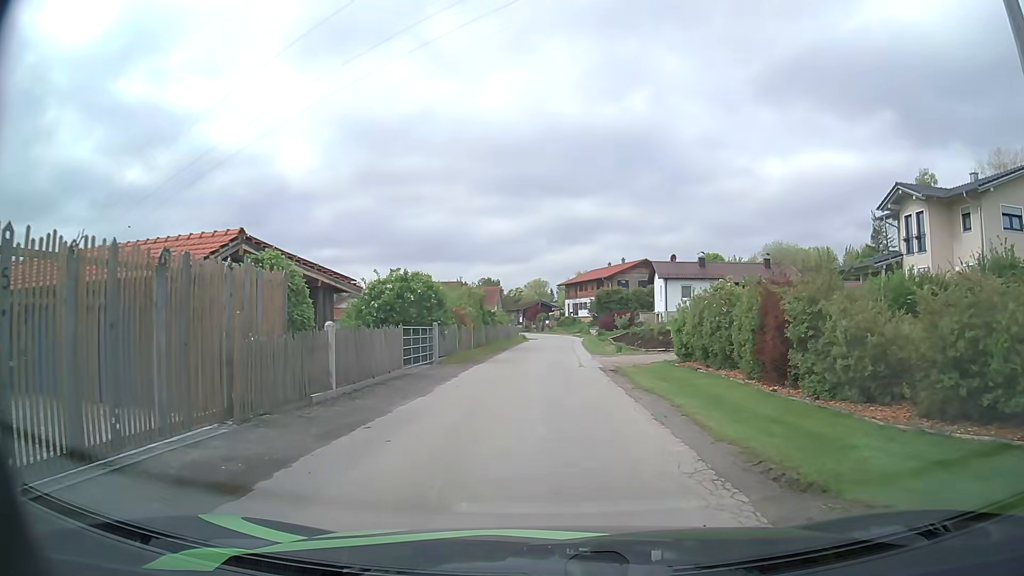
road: unclassified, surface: asphalt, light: Day
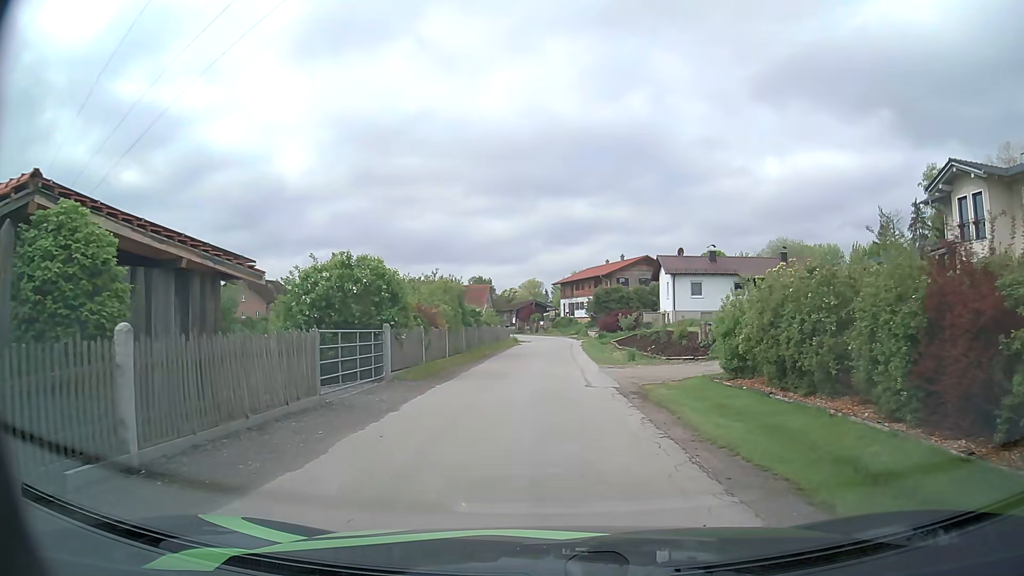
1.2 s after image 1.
(+0.1, +6.3) m; +1°
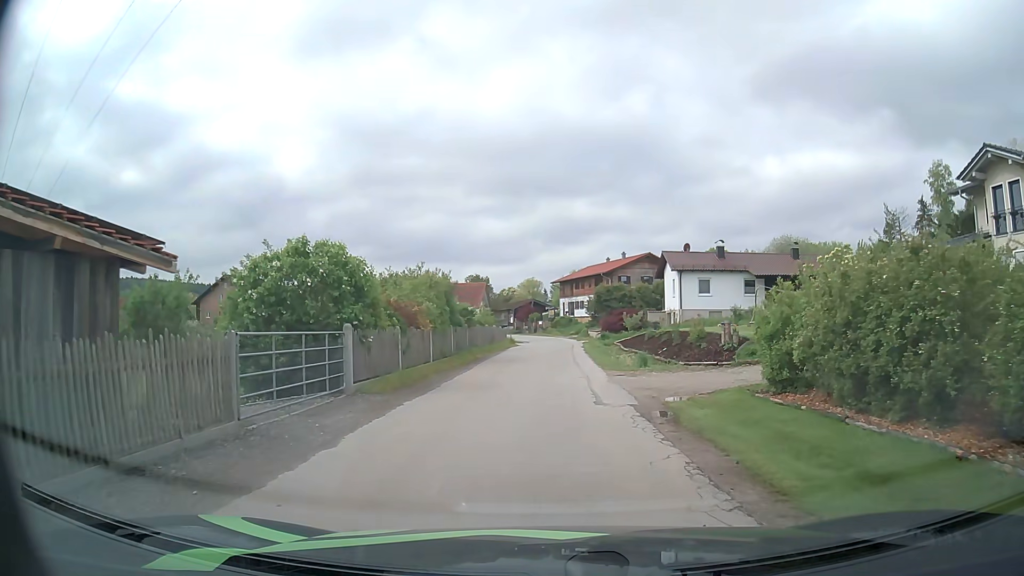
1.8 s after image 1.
(0.0, +3.2) m; 0°
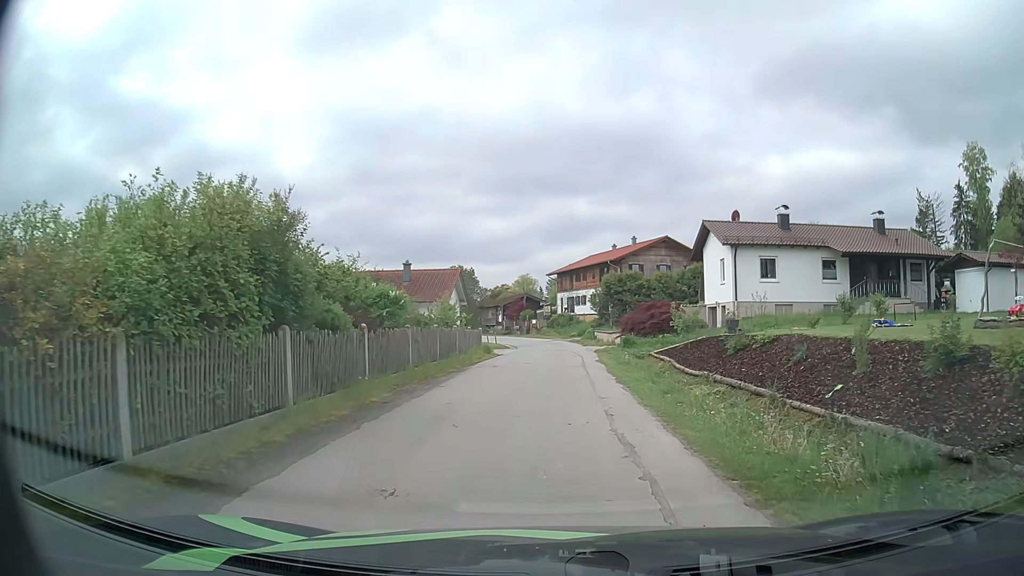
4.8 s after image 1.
(0.0, +16.3) m; 0°
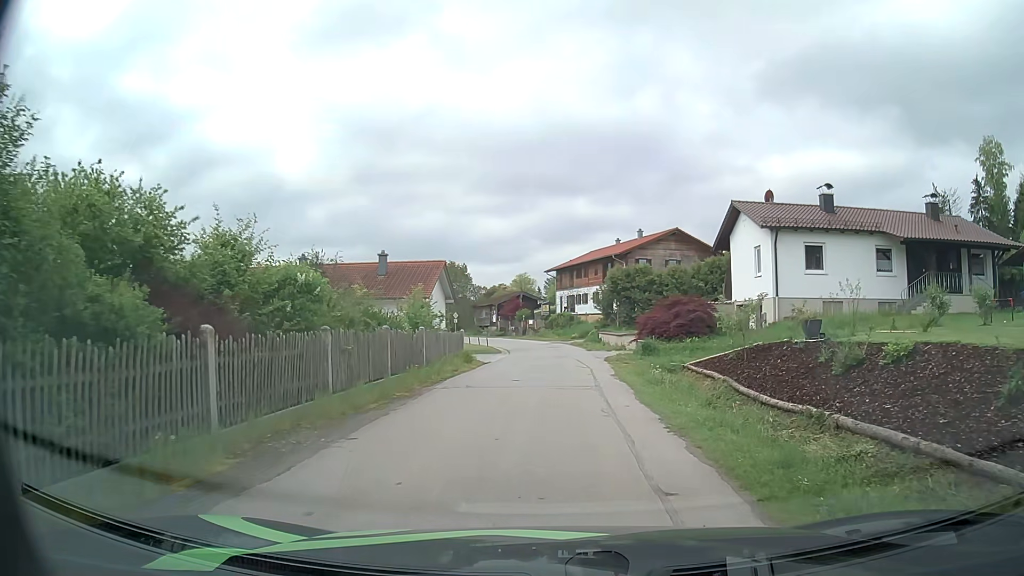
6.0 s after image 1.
(0.0, +6.7) m; +1°
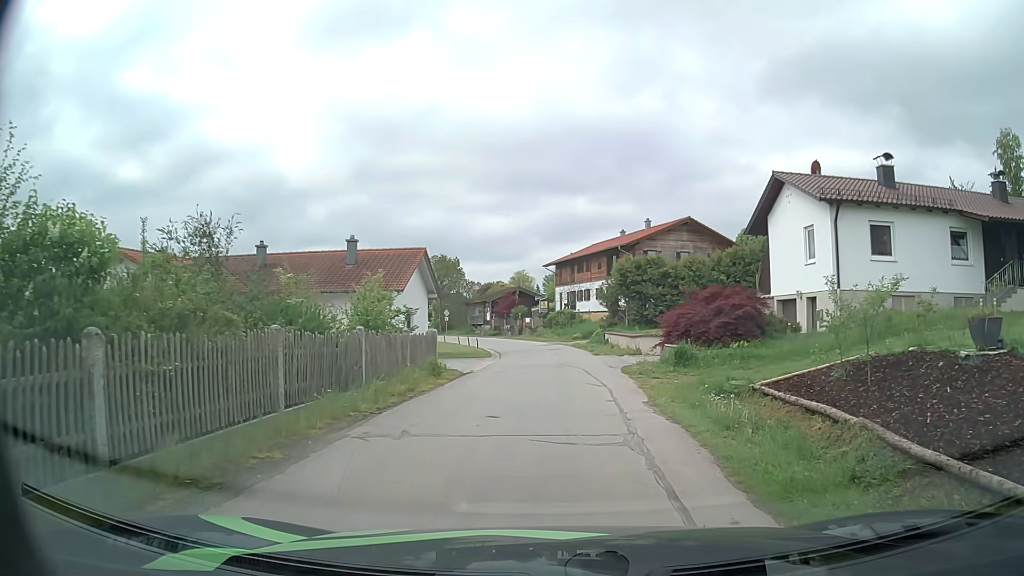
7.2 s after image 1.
(0.0, +6.4) m; 0°
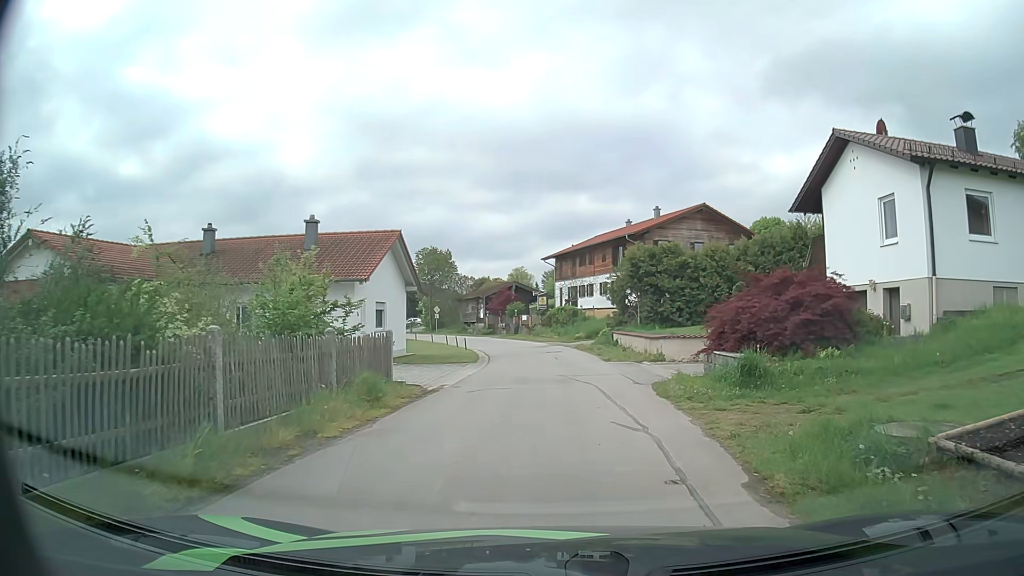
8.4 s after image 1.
(0.0, +6.2) m; 0°
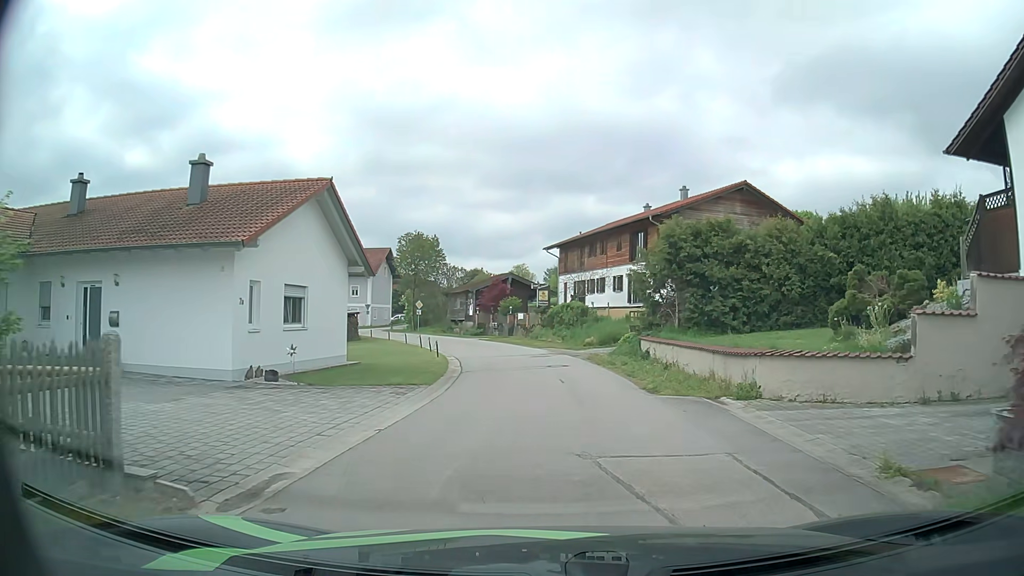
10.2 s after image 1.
(0.0, +10.9) m; 0°
